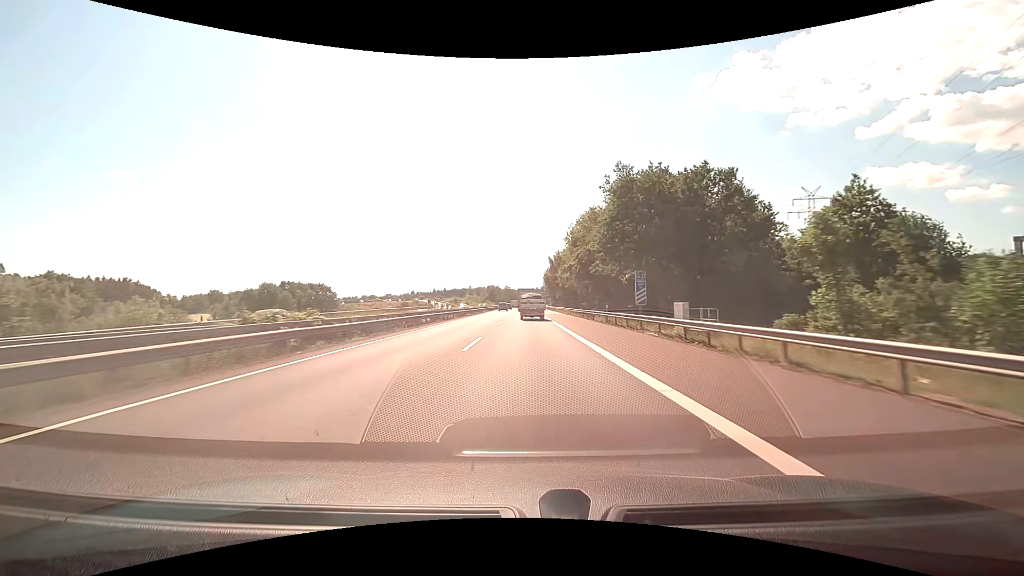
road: motorway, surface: asphalt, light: Day
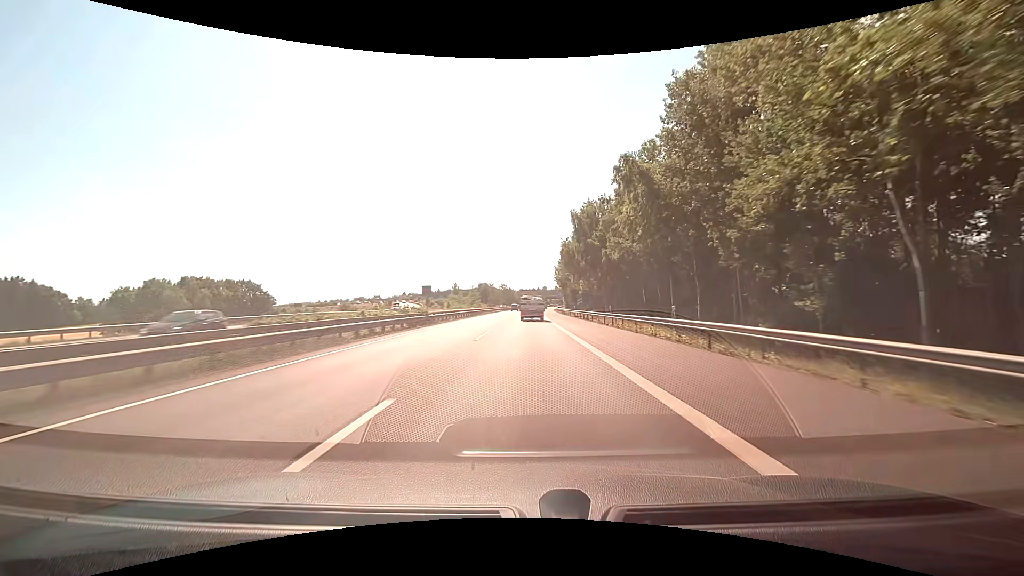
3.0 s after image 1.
(0.0, +67.2) m; 0°
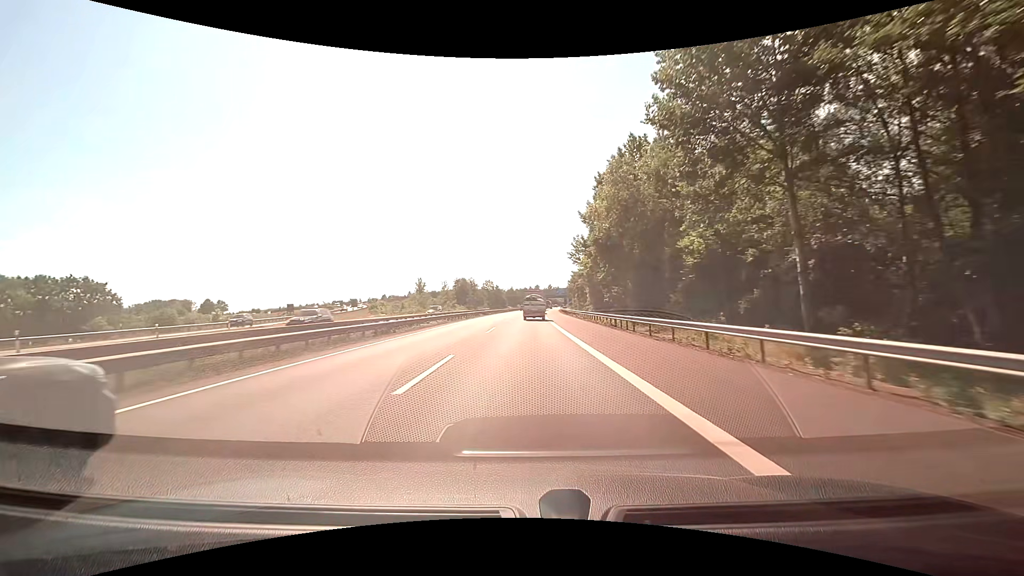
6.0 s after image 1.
(+0.3, +64.6) m; +1°
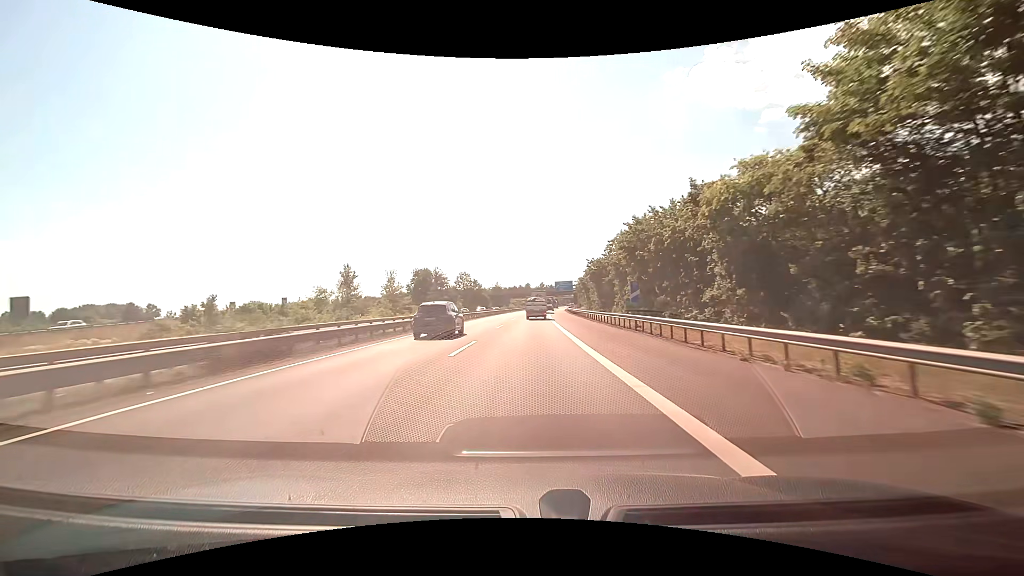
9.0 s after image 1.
(+0.5, +65.5) m; +1°
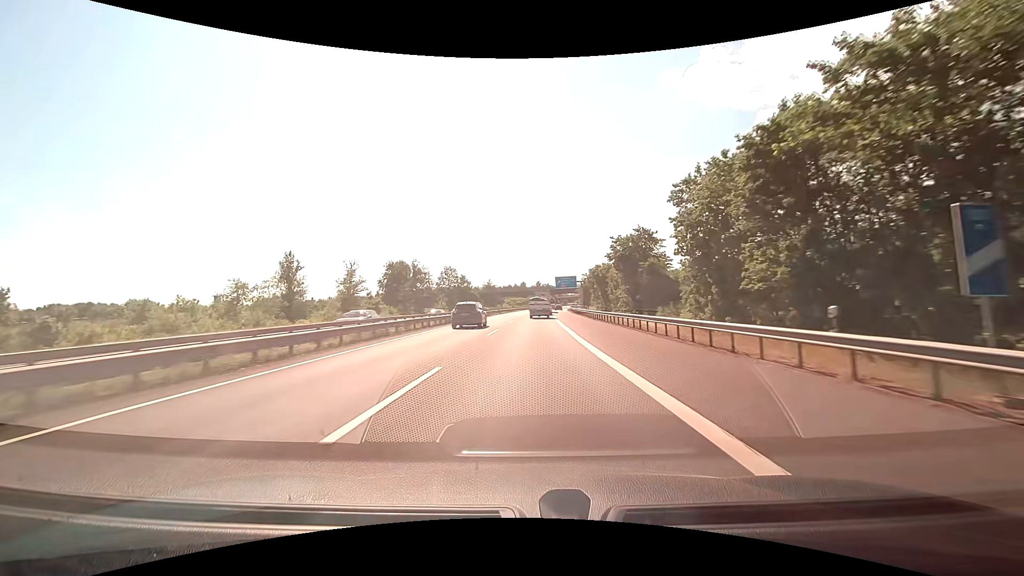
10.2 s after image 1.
(+0.1, +26.4) m; 0°
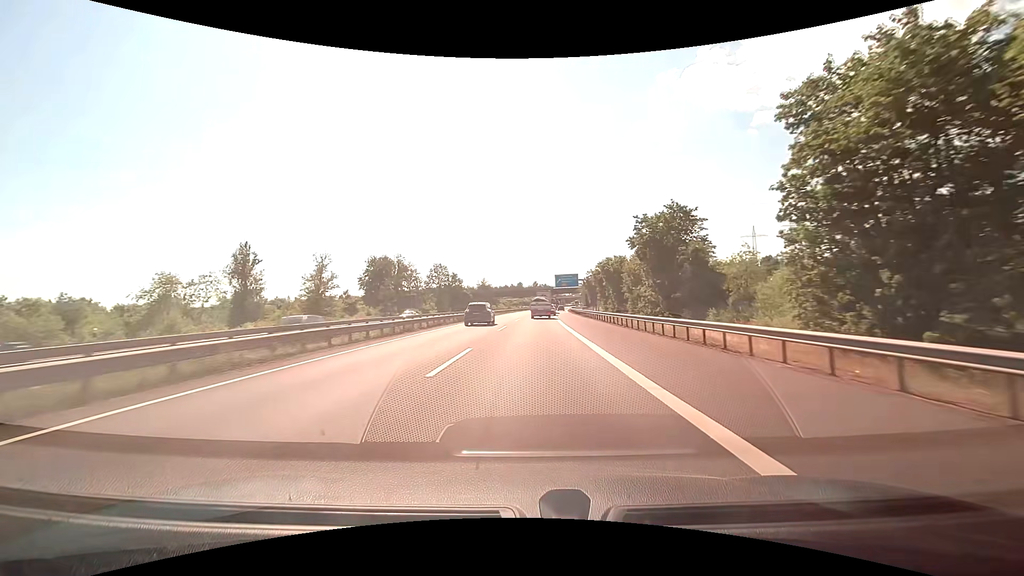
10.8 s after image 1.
(0.0, +13.3) m; 0°
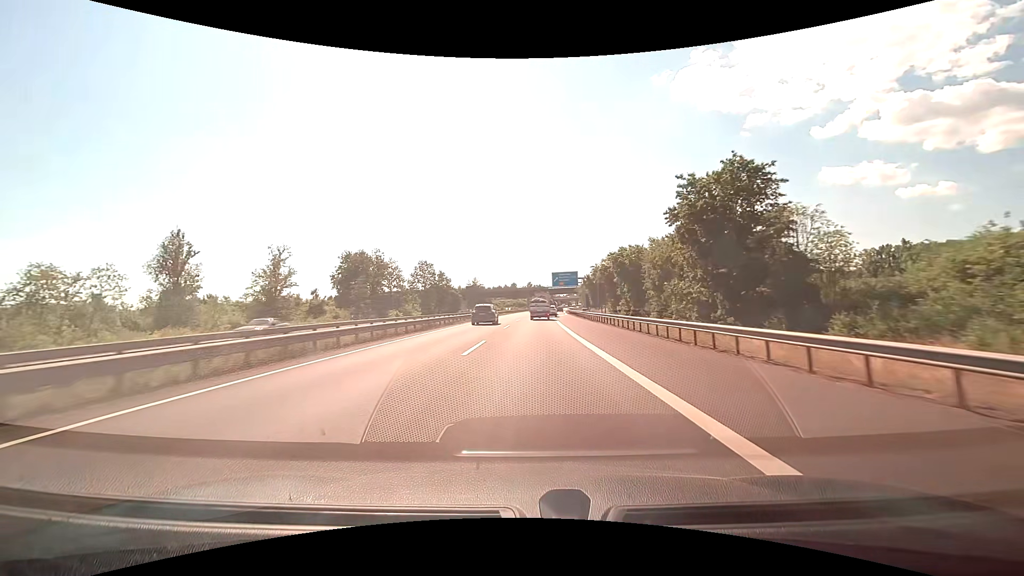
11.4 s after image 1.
(+0.1, +13.4) m; +1°
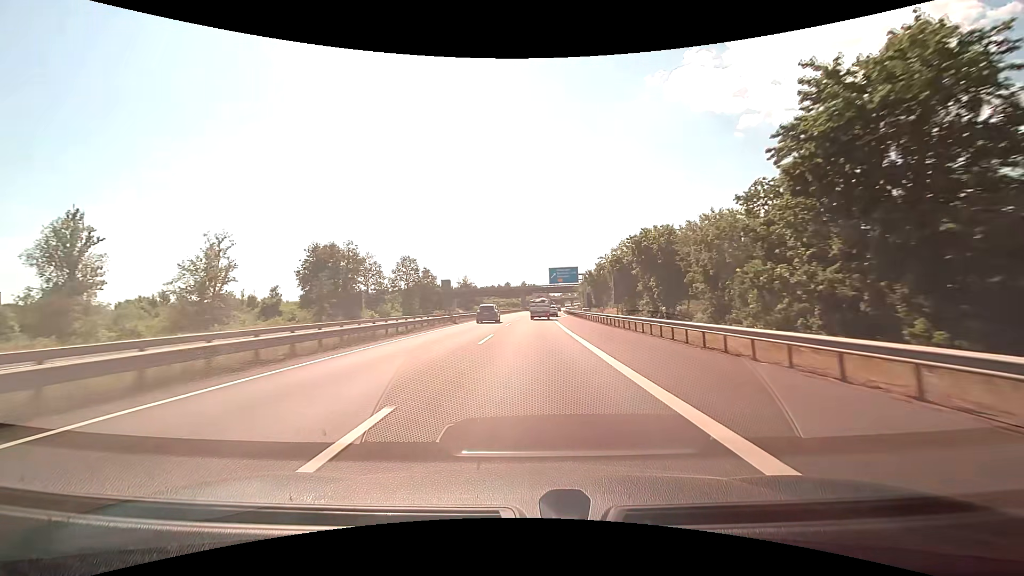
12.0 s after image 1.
(+0.1, +13.5) m; +1°
(0, +10) (0, +20) (0, +30) (+1, +40) (+1, +50) (+1, +60) (+2, +70) (+2, +80) (+2, +90) (+3, +100) m
